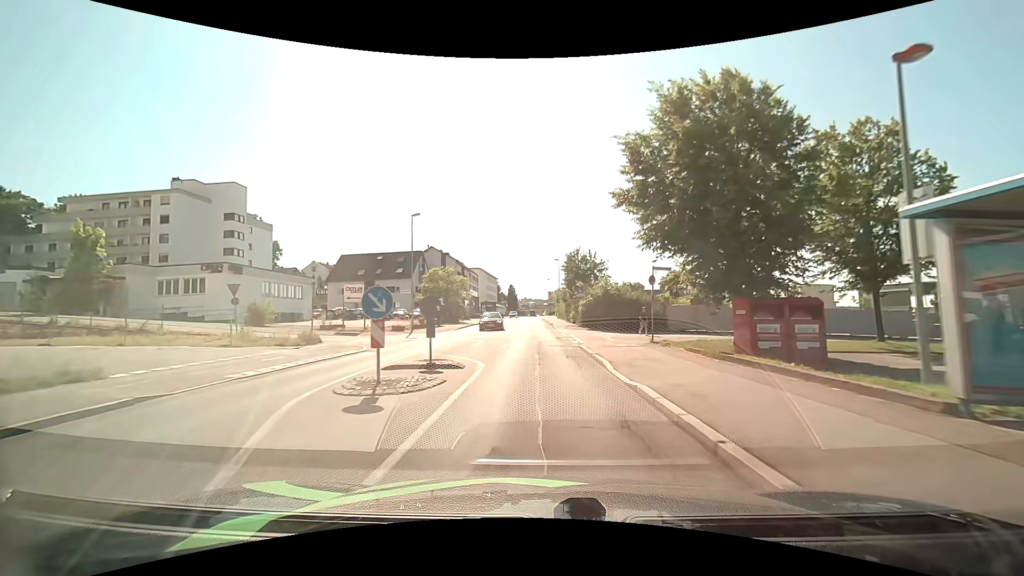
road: tertiary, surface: asphalt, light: Day
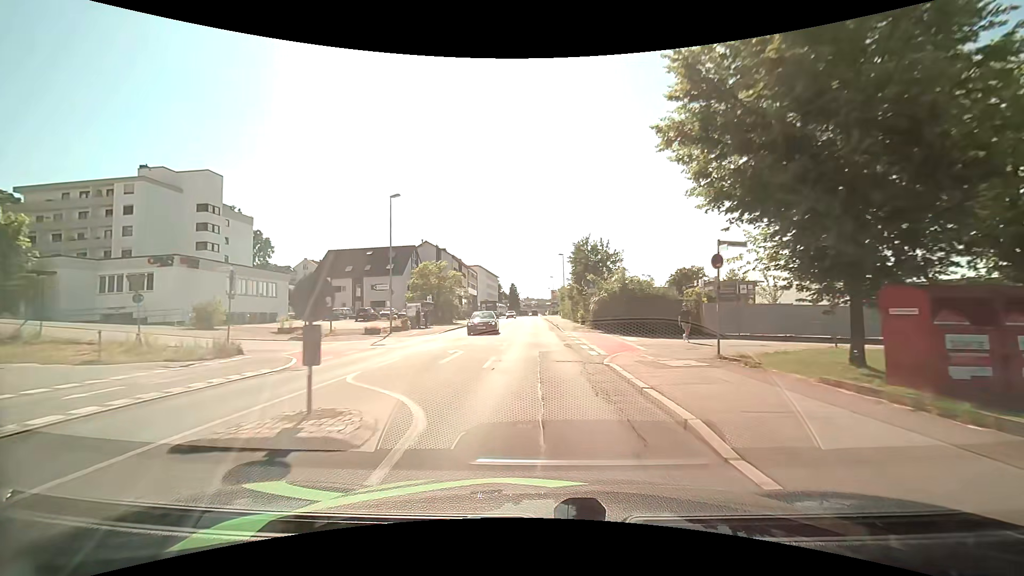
(0.0, +7.1) m; 0°
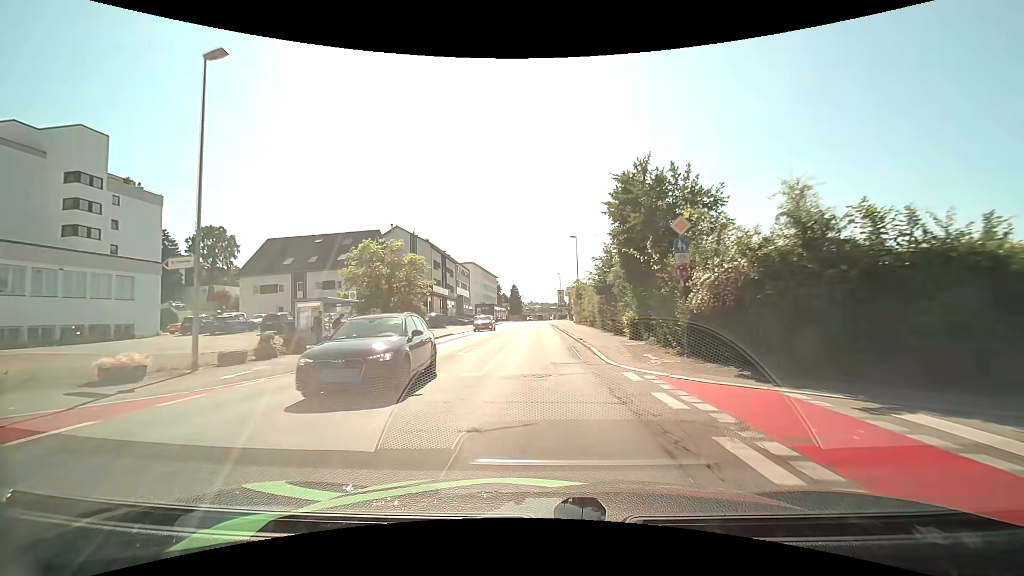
(0.0, +21.6) m; 0°
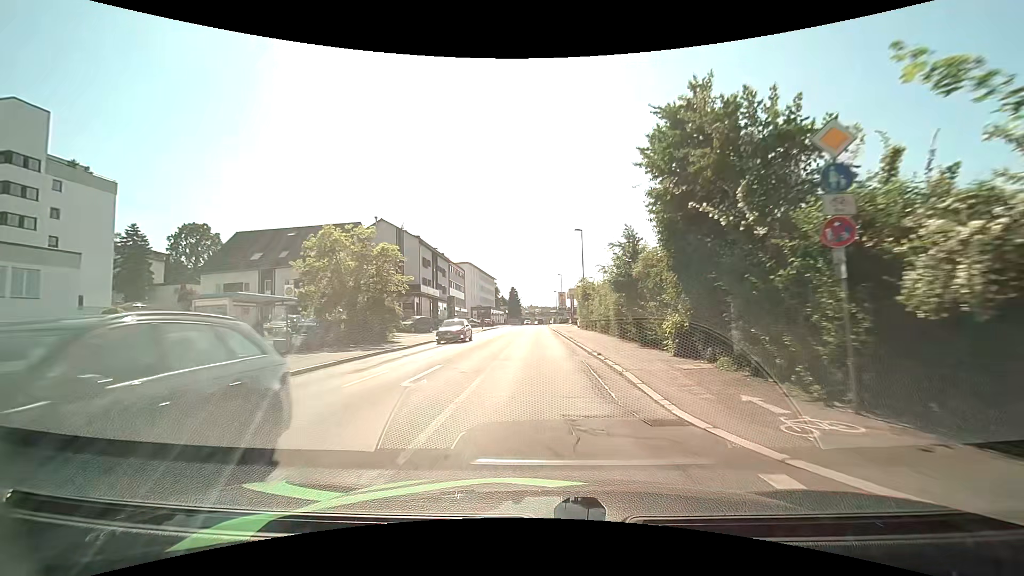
(0.0, +7.2) m; 0°
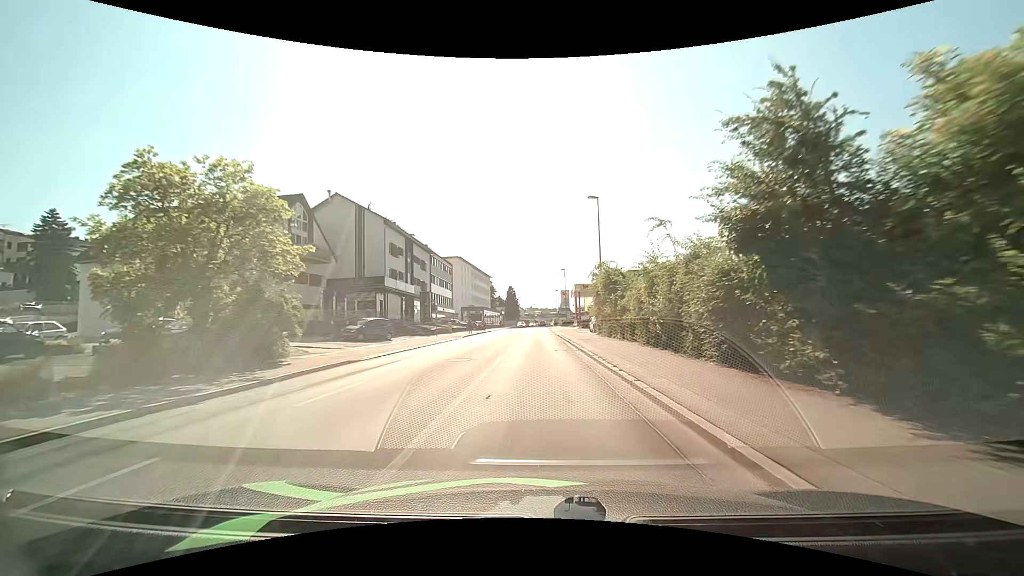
(0.0, +14.5) m; 0°
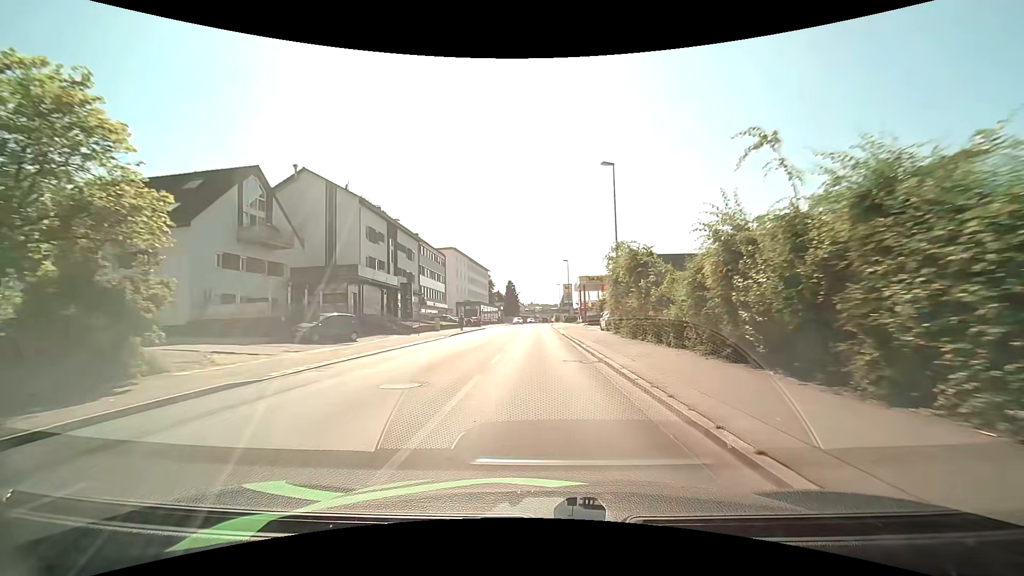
(0.0, +7.3) m; 0°
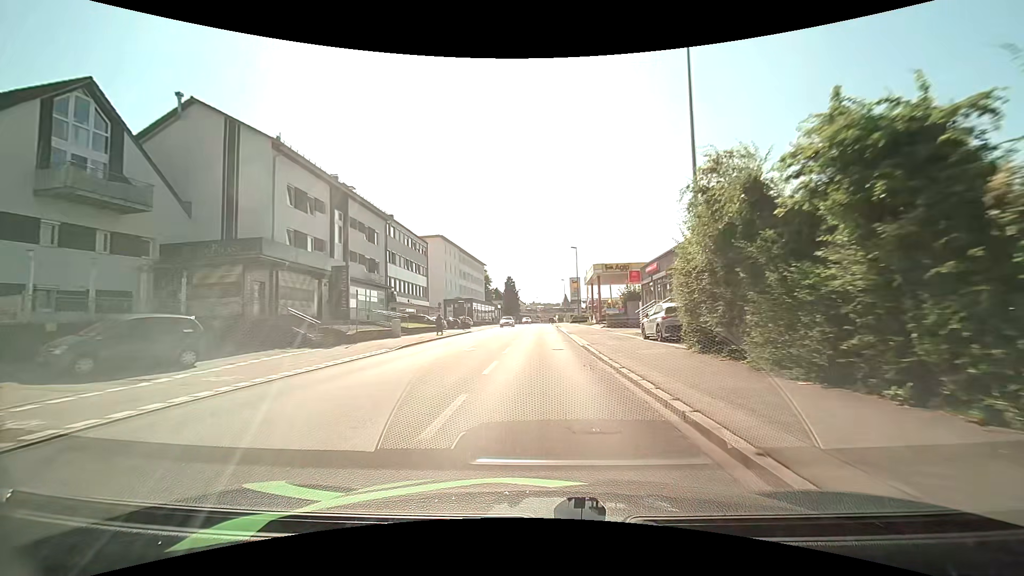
(-0.1, +14.5) m; 0°
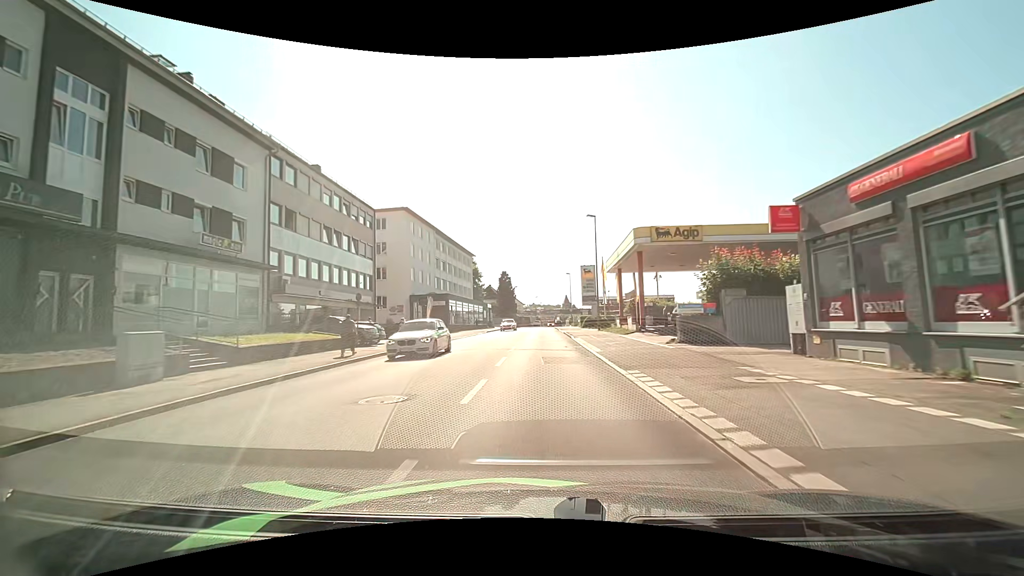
(-0.1, +21.9) m; 0°
(0, +10) (0, +20) (0, +30) (0, +40) (0, +50) (0, +60) (0, +70) (0, +80) (+1, +90) (+1, +100) m
